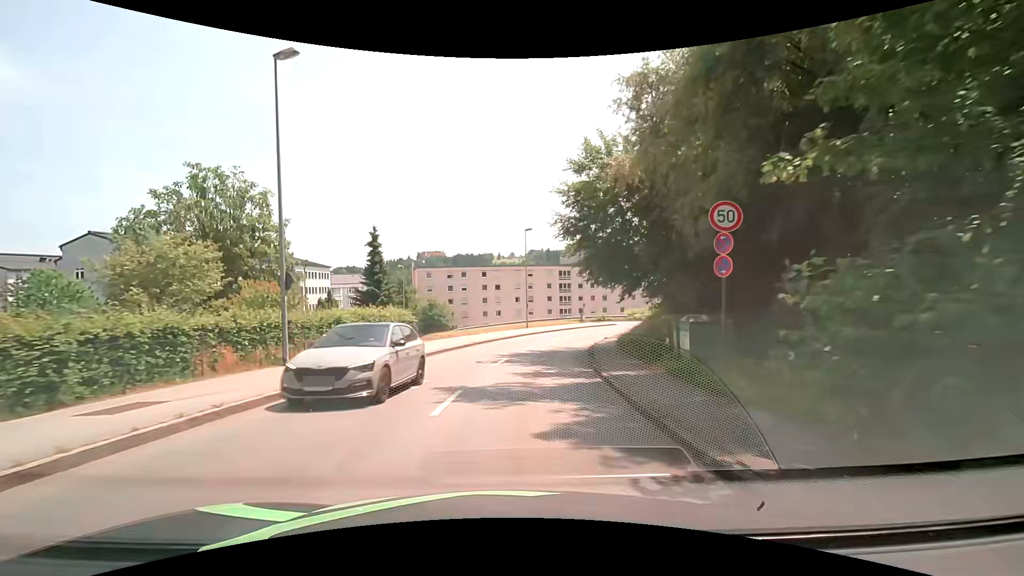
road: tertiary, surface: asphalt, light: Day
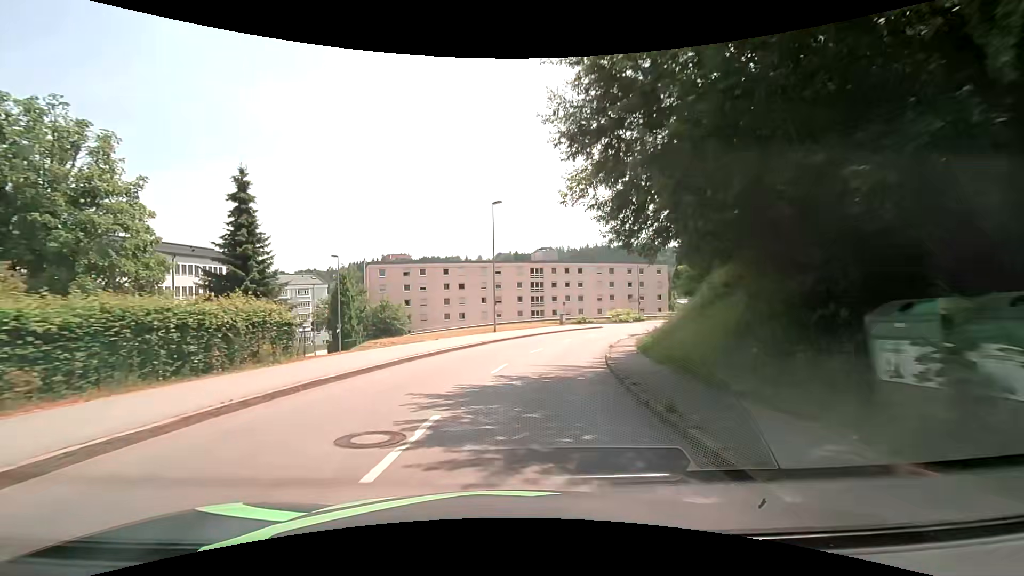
(+0.3, +12.3) m; +3°
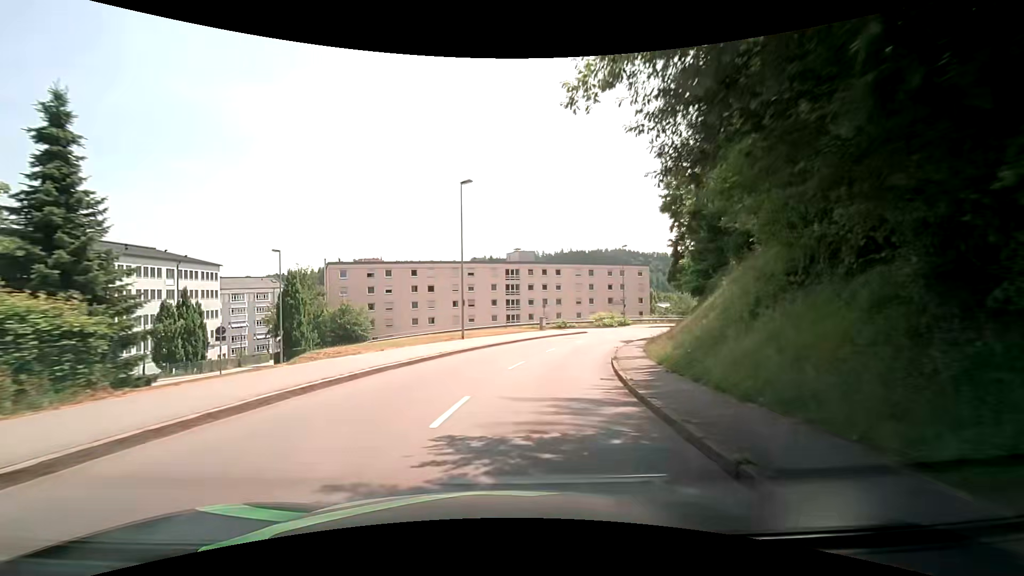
(+0.2, +6.6) m; +3°
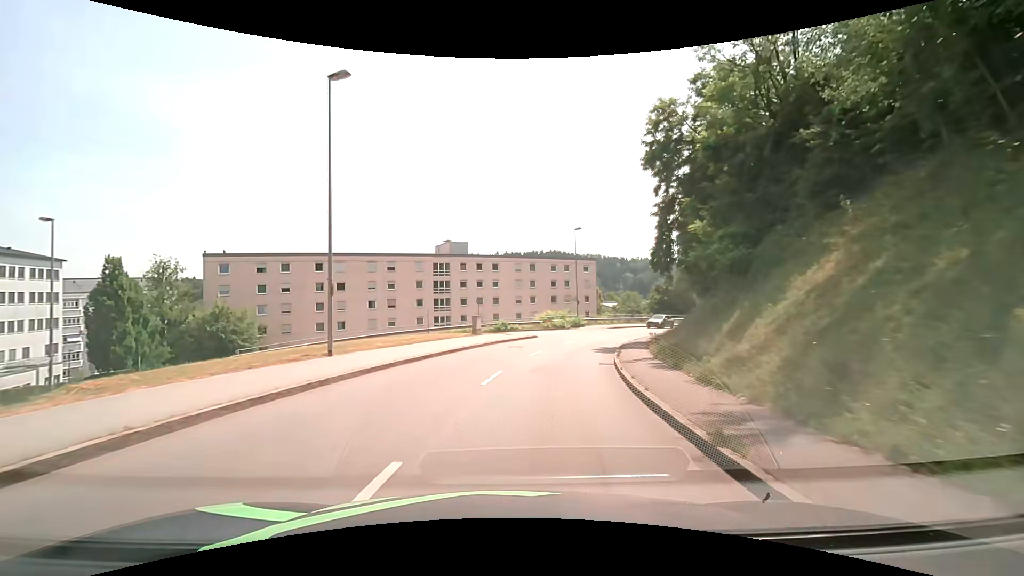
(+0.8, +13.4) m; +7°
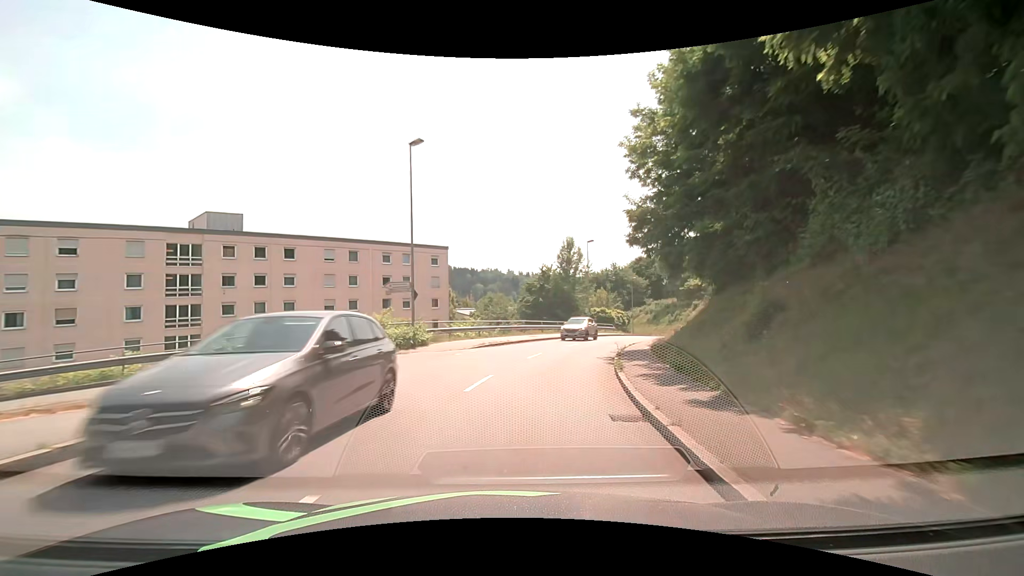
(+4.0, +26.9) m; +17°
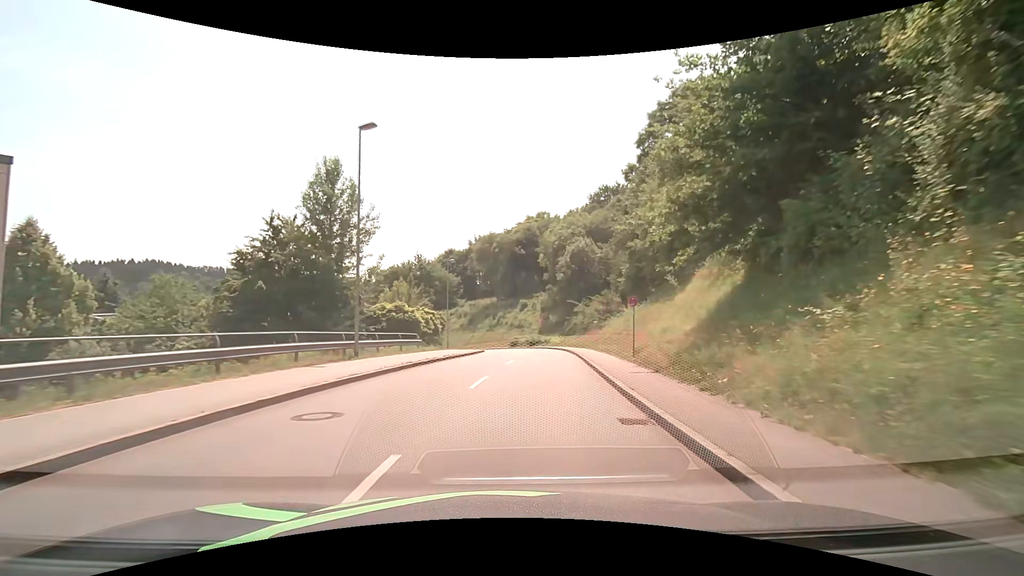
(+6.4, +33.0) m; +22°
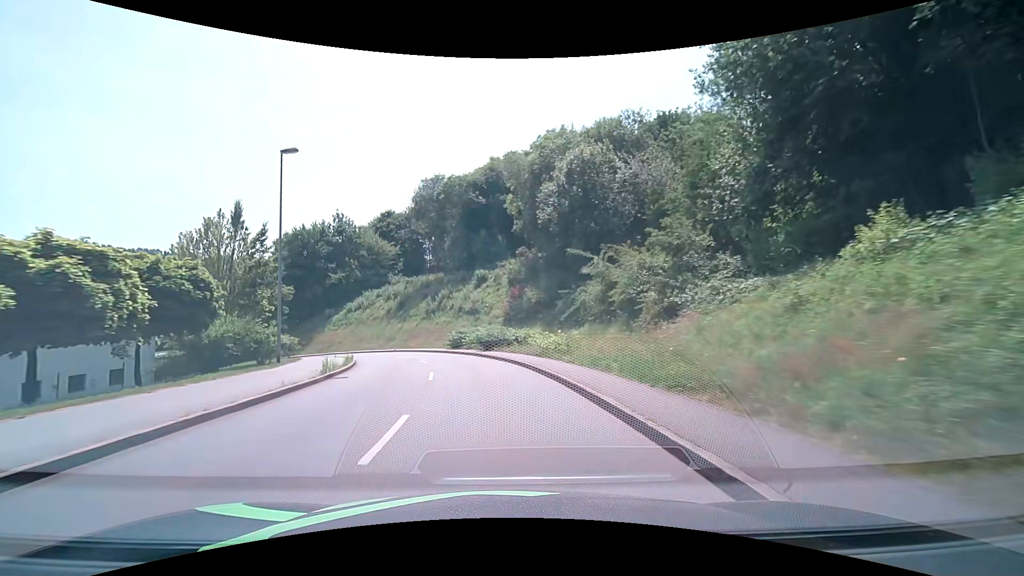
(+2.4, +33.1) m; +4°
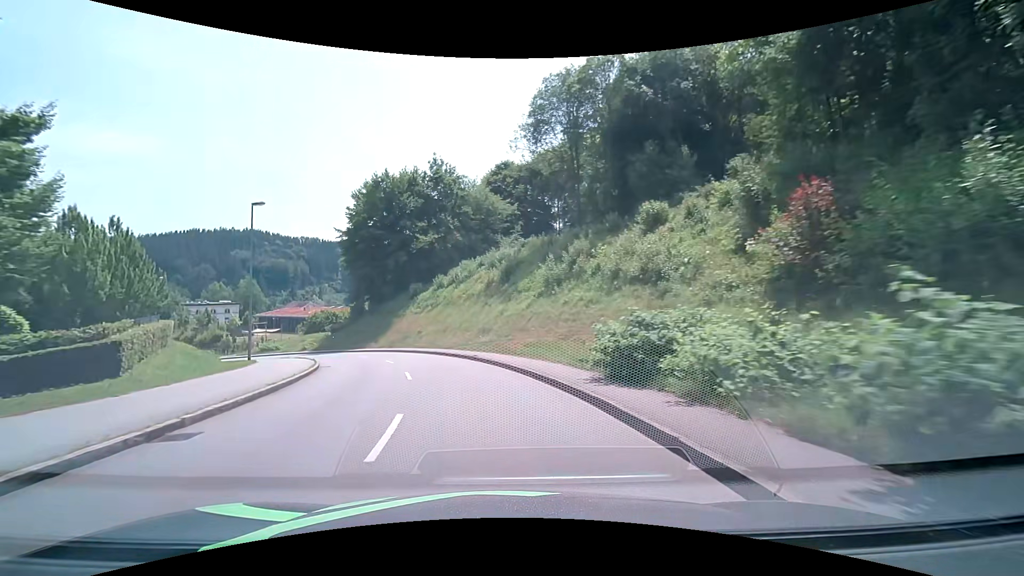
(-3.0, +27.1) m; -15°
(-1, +10) (-3, +20) (-6, +29) (-10, +38) (-15, +47) (-22, +54) (-29, +61) (-38, +67) (-46, +71) (-55, +76) m
